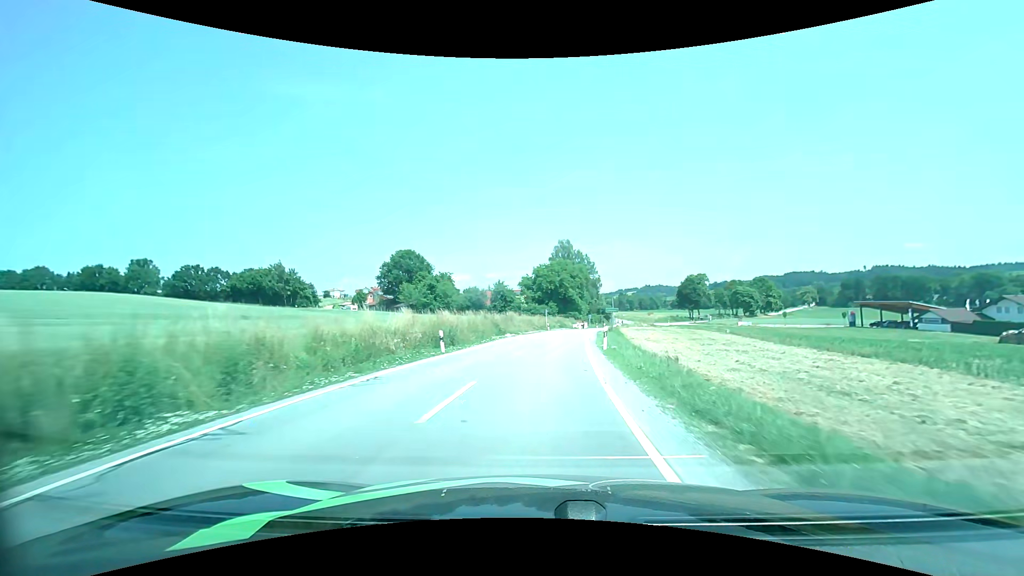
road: secondary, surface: asphalt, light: Day
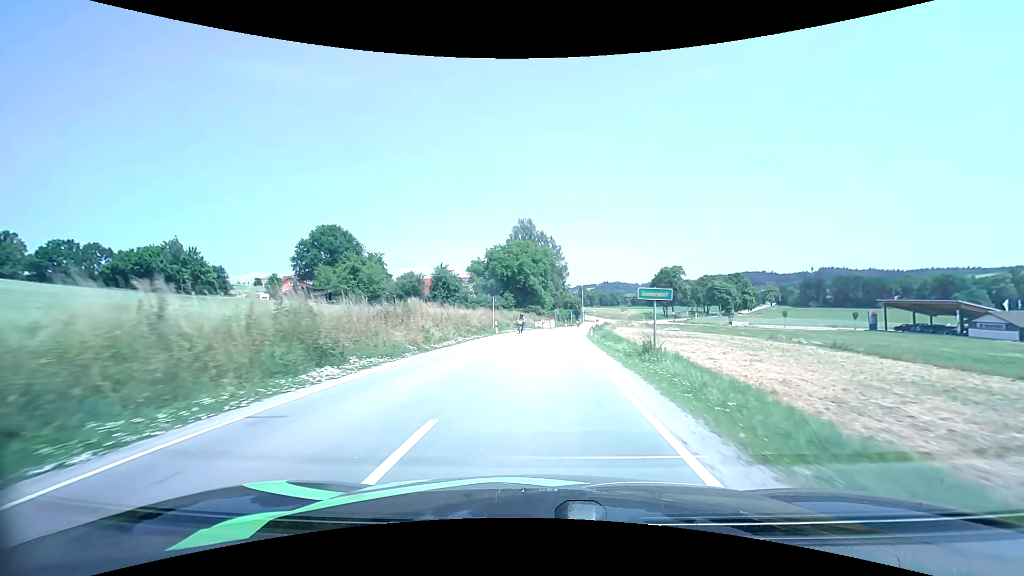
(+1.0, +28.0) m; +4°
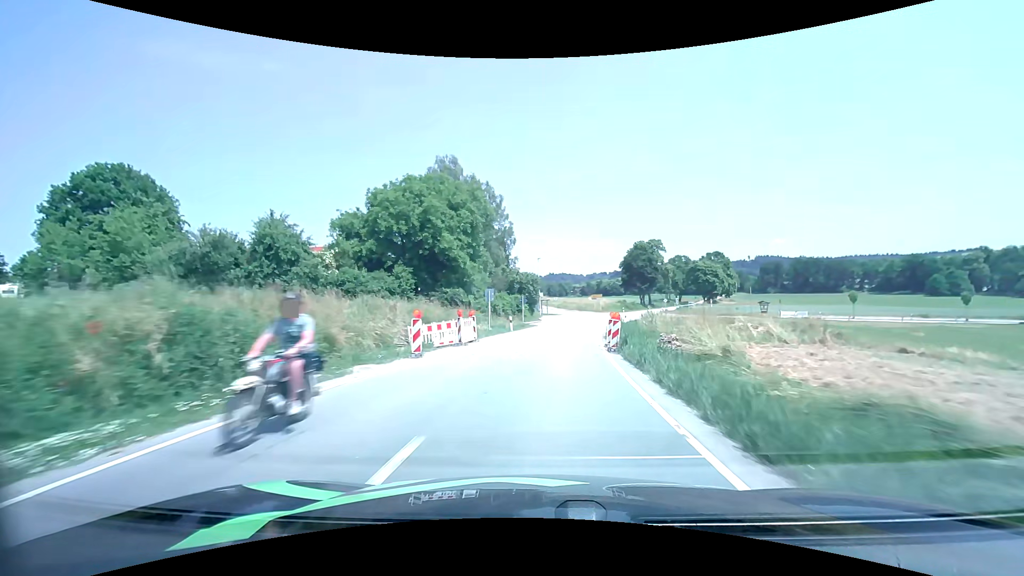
(+2.4, +48.0) m; +6°
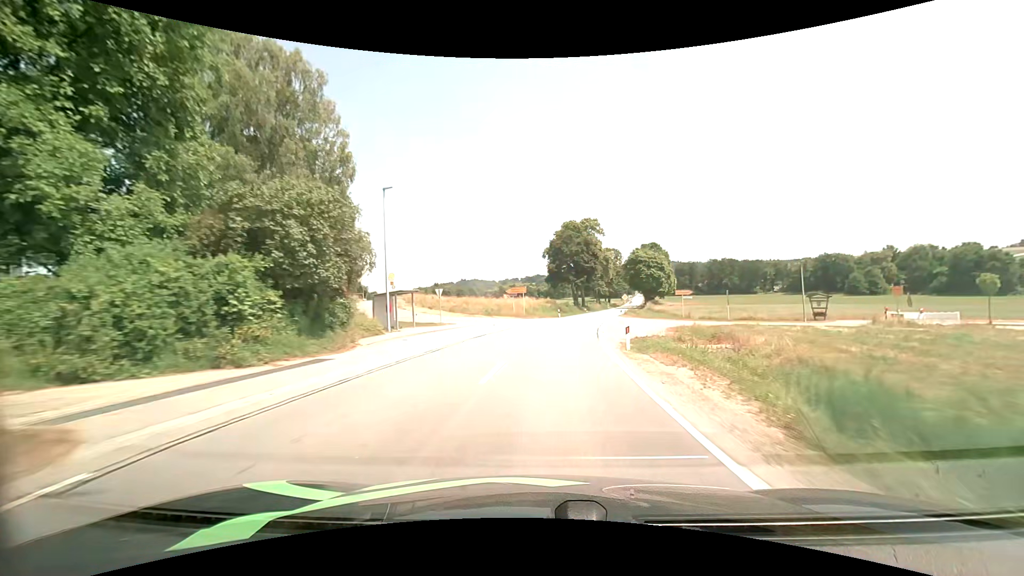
(+3.5, +41.1) m; +10°
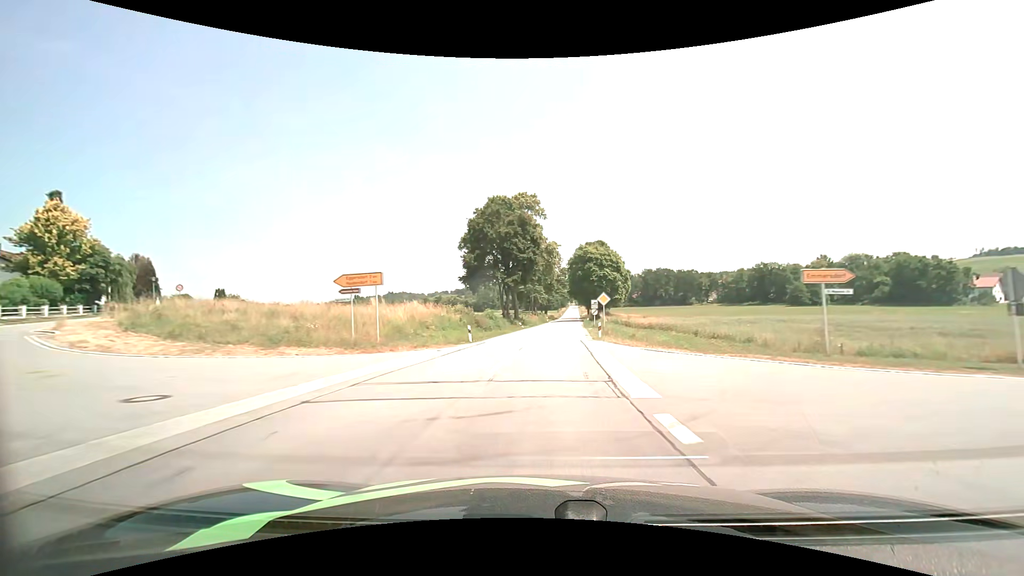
(+2.4, +32.7) m; +8°
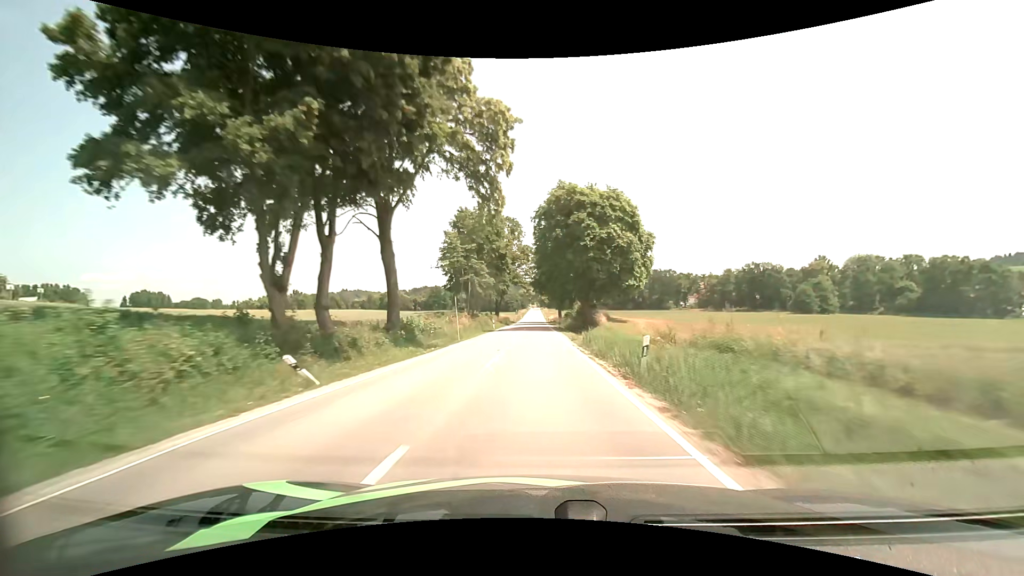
(+2.5, +47.3) m; +5°
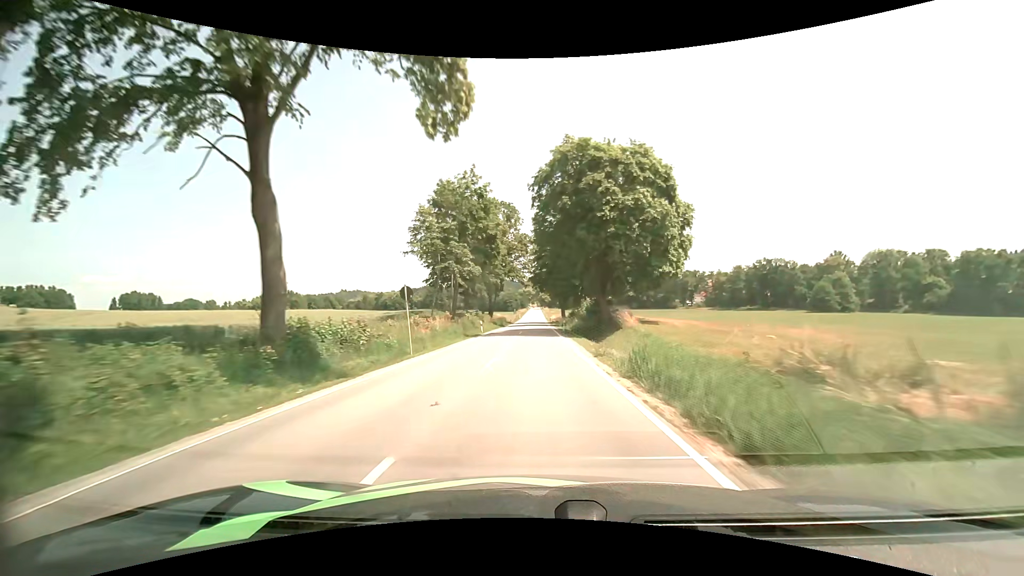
(0.0, +12.3) m; 0°
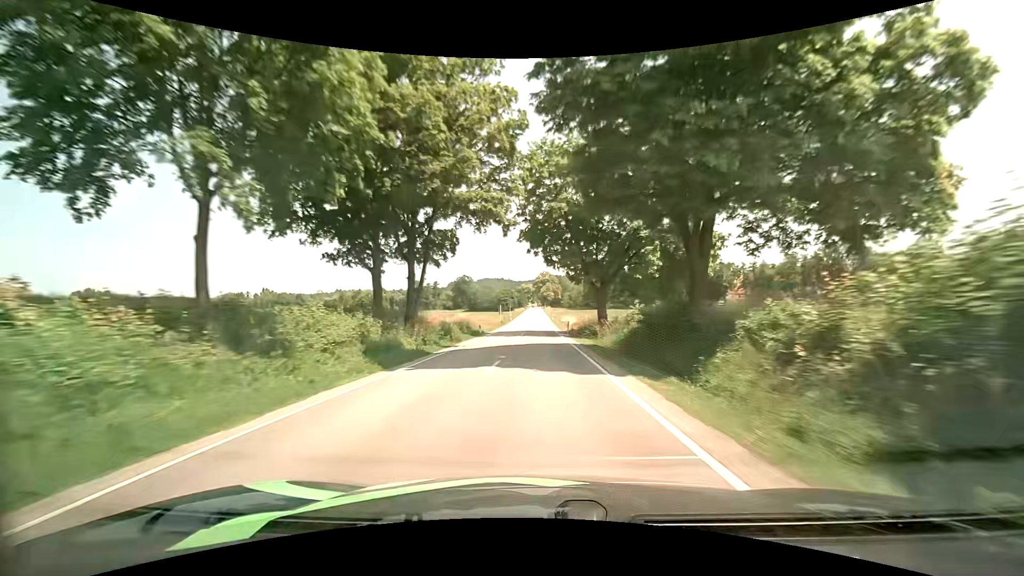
(-0.3, +50.4) m; 0°
(0, +10) (0, +20) (0, +30) (0, +40) (0, +50) (0, +60) (0, +70) (0, +80) (0, +90) (0, +100) m
